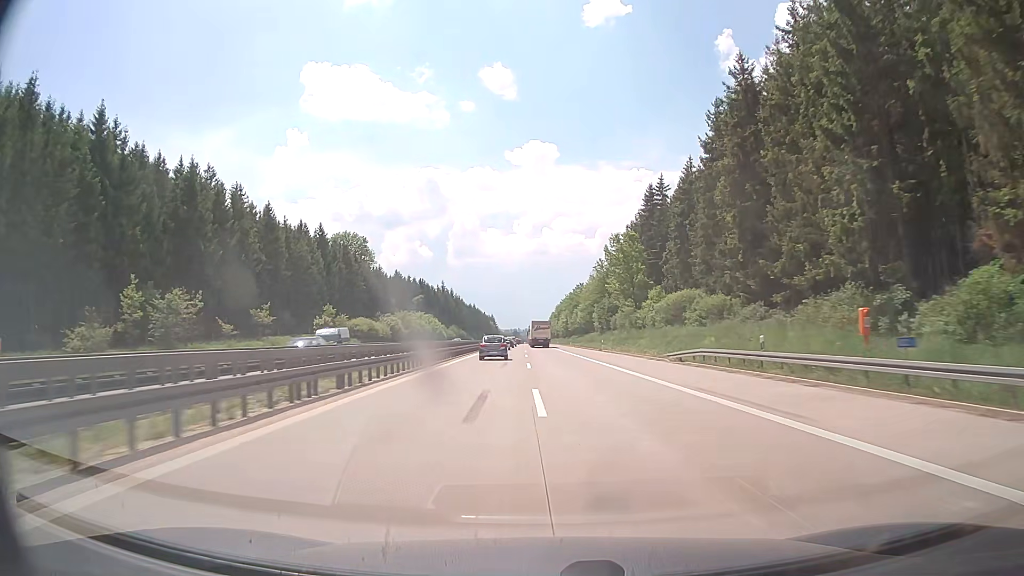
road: motorway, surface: concrete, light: Day
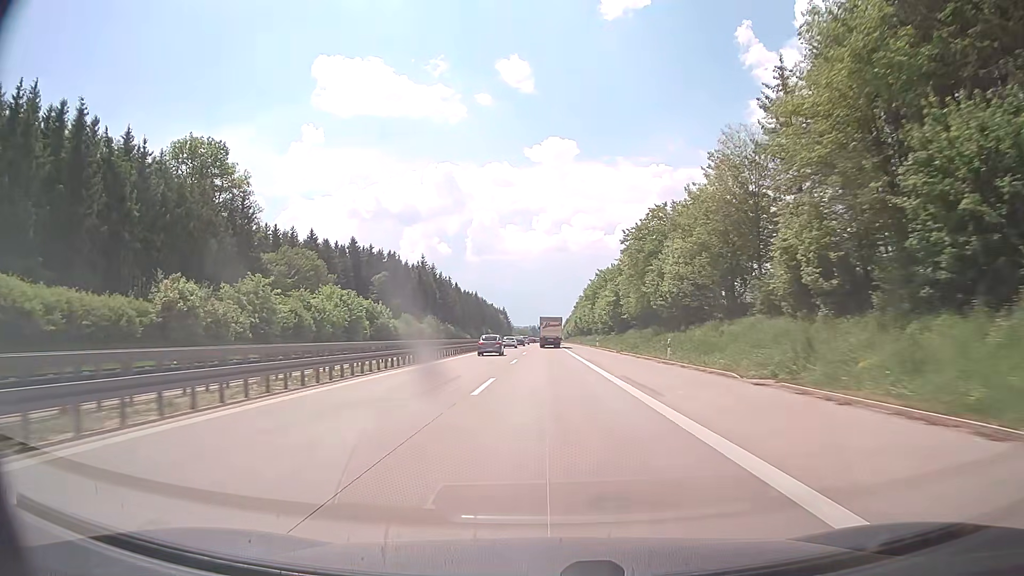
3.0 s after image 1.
(-0.9, +86.2) m; -1°
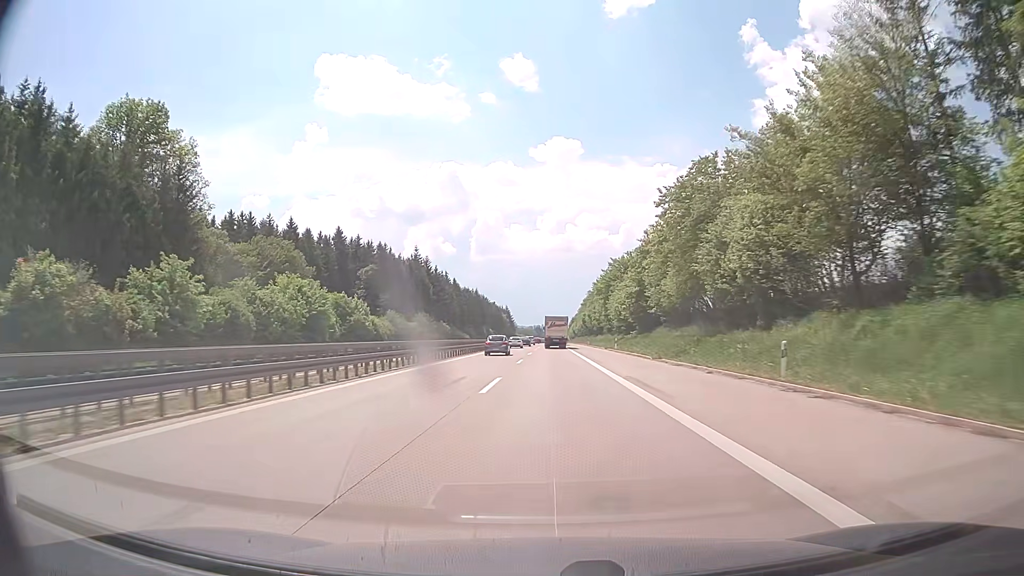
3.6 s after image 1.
(-0.1, +17.5) m; -1°
(0, +10) (0, +20) (0, +30) (0, +40) (-1, +50) (-1, +60) (-1, +70) (-2, +80) (-2, +90) (-2, +100) m
